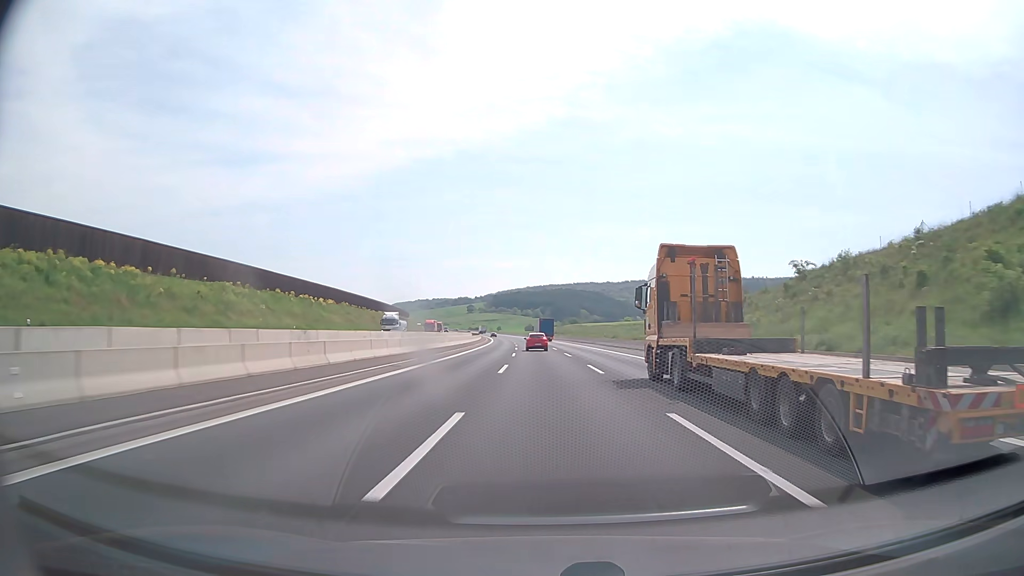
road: motorway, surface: asphalt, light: Day
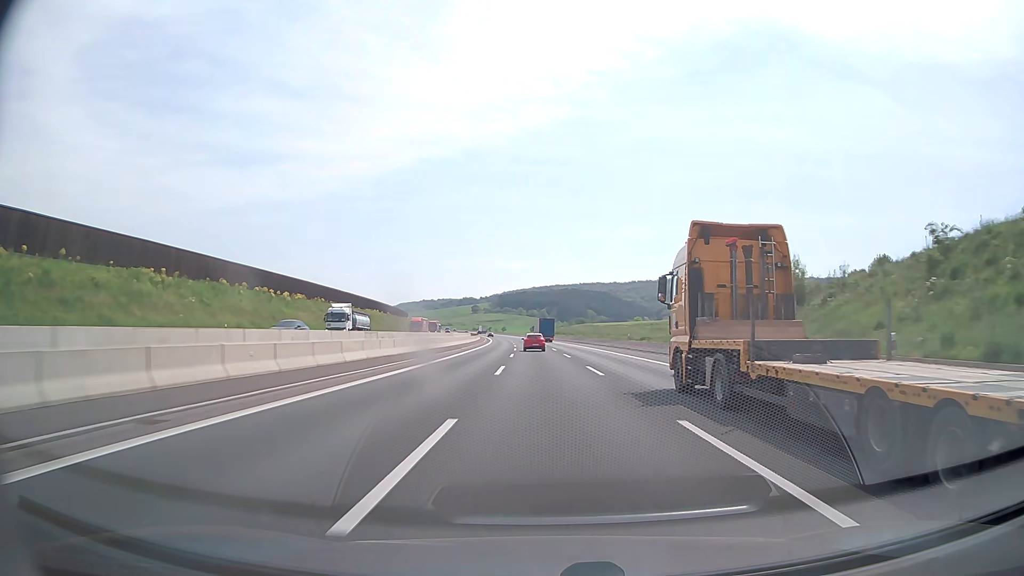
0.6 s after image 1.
(-0.1, +18.8) m; -1°
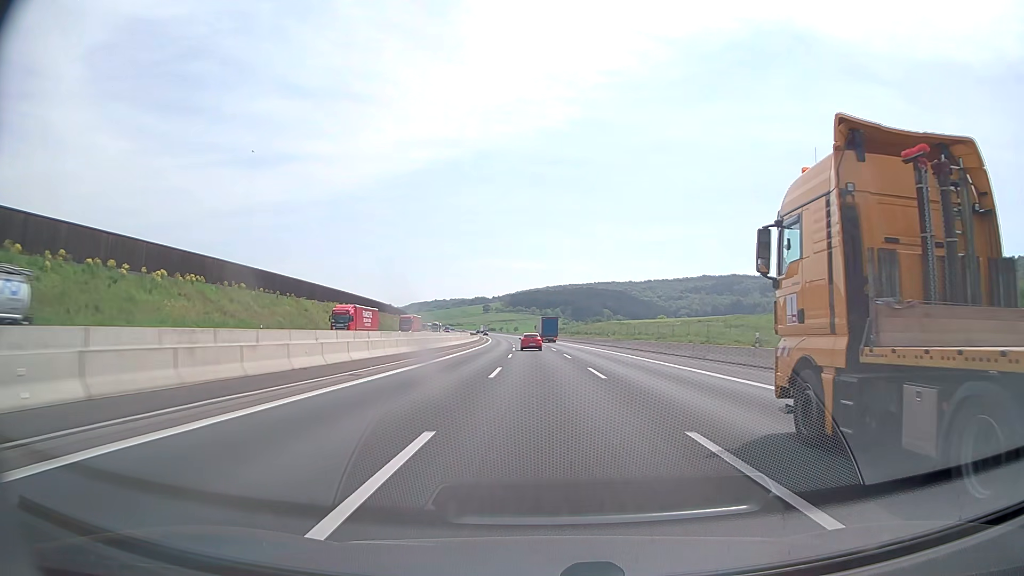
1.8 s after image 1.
(-0.4, +37.4) m; -1°
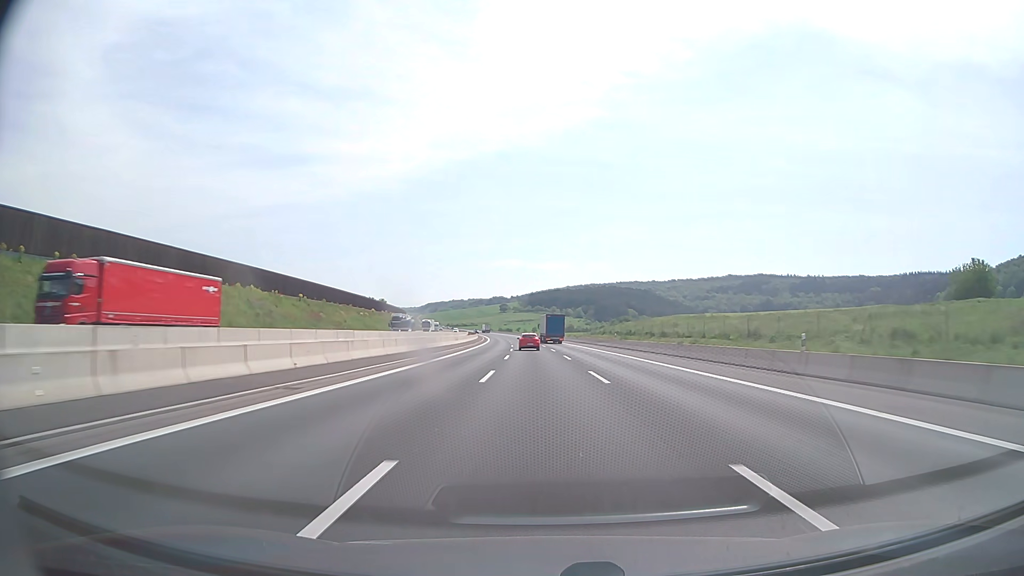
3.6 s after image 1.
(-1.0, +56.1) m; -2°
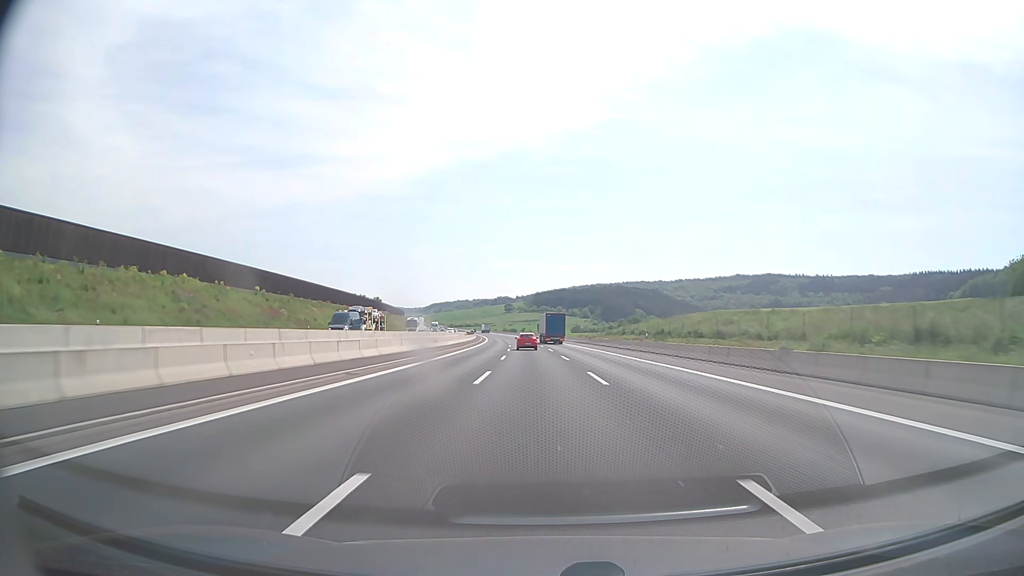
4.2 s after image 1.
(-0.1, +18.7) m; 0°
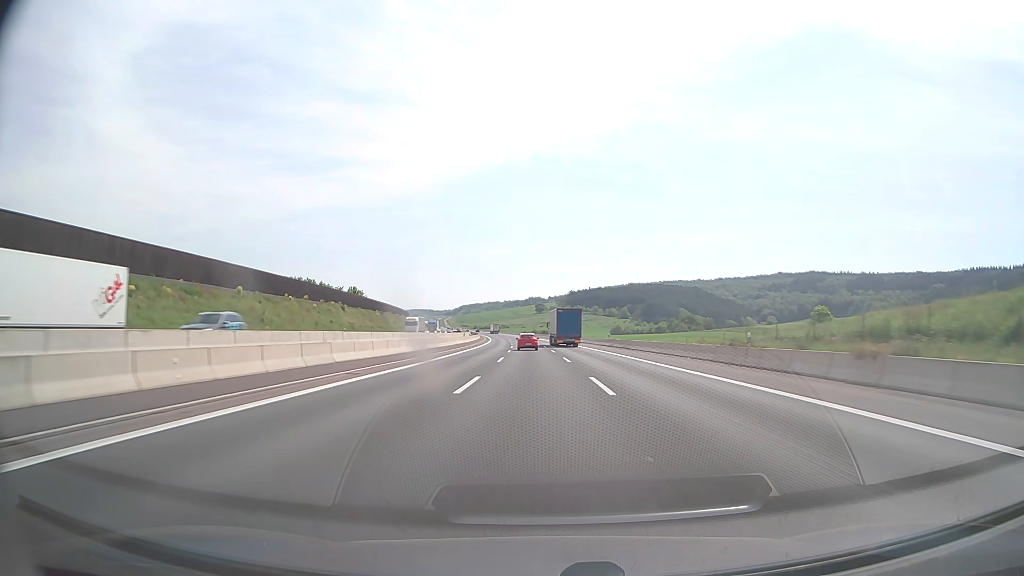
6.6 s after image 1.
(-1.8, +74.9) m; -3°
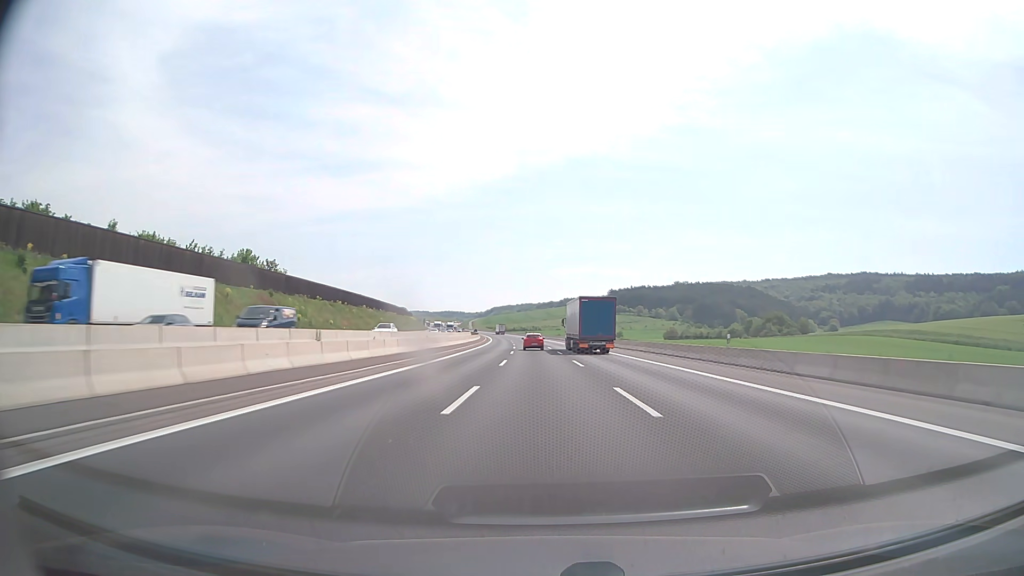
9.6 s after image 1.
(-2.8, +94.0) m; -3°
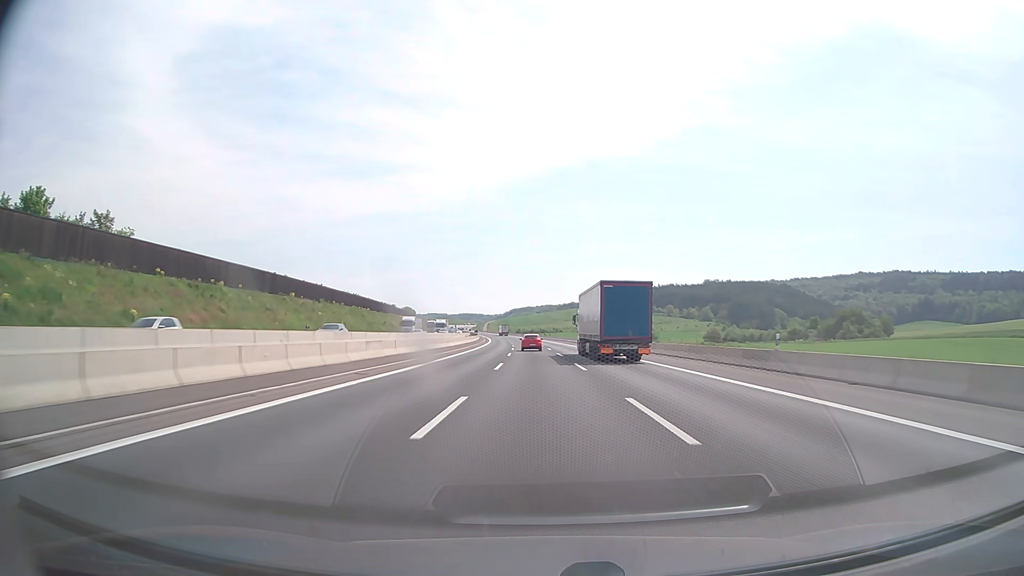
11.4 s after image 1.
(-0.9, +56.7) m; -2°
(0, +10) (0, +20) (0, +30) (0, +40) (-1, +50) (-1, +60) (-1, +70) (-2, +80) (-2, +90) (-3, +100) m
